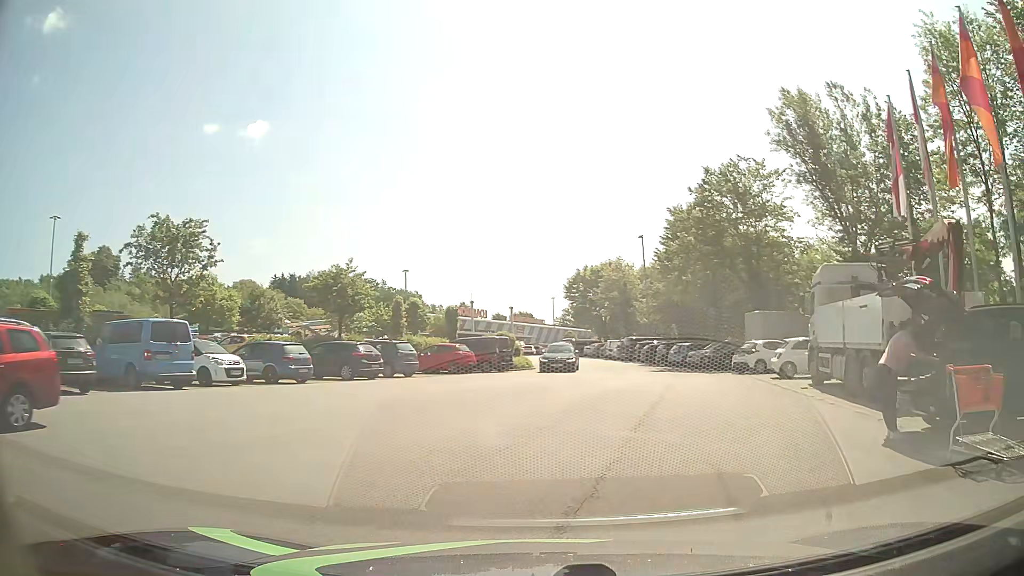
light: Day
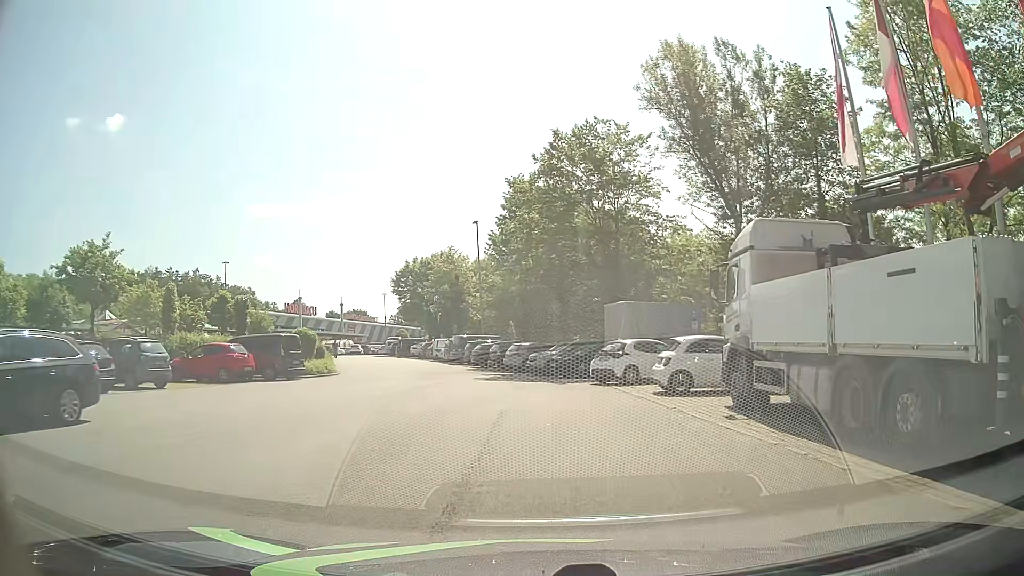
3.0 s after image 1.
(+1.3, +7.9) m; +15°
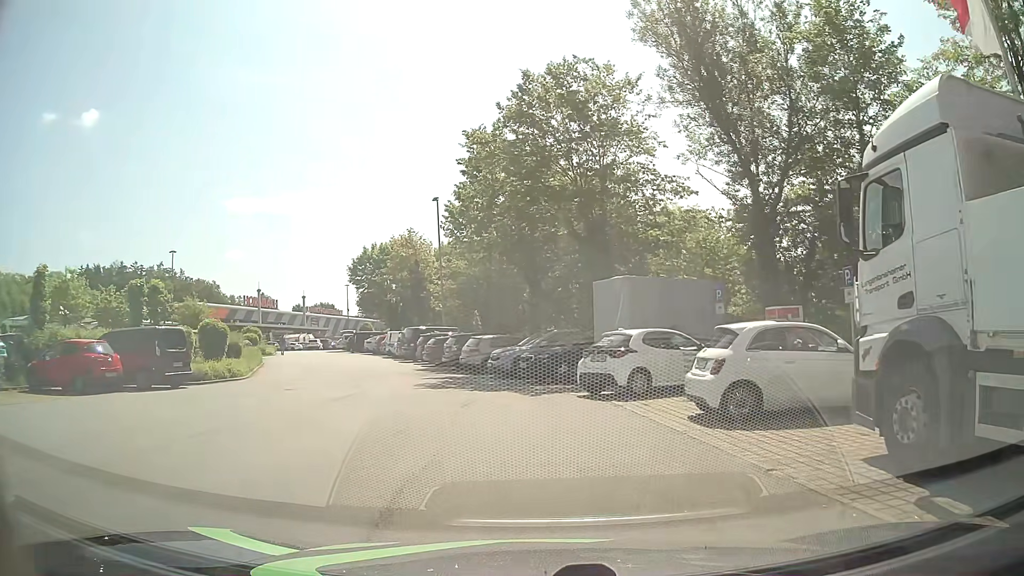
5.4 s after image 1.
(+0.2, +7.5) m; +2°
